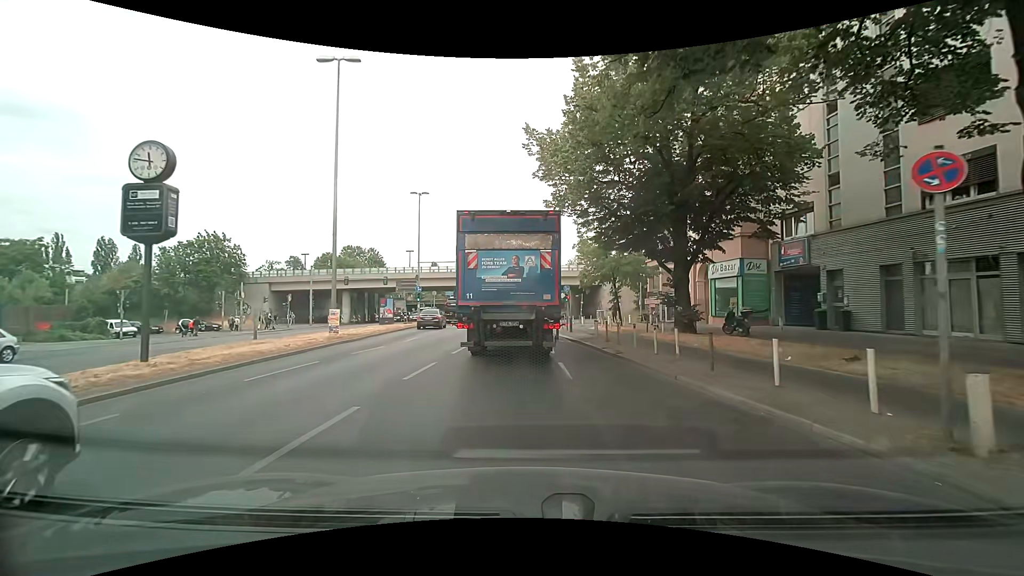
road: primary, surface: asphalt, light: Day
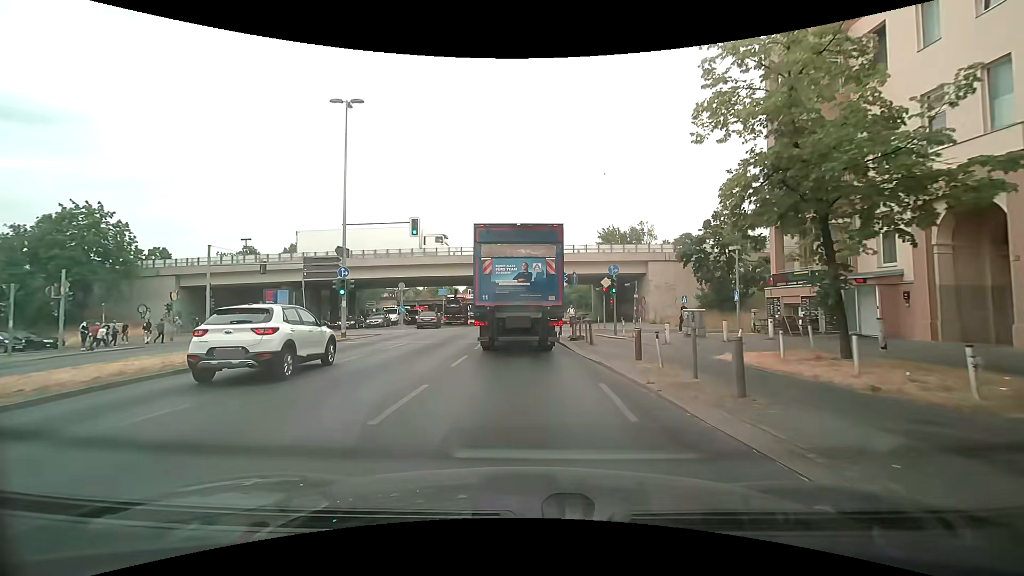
(+0.1, +22.0) m; +1°
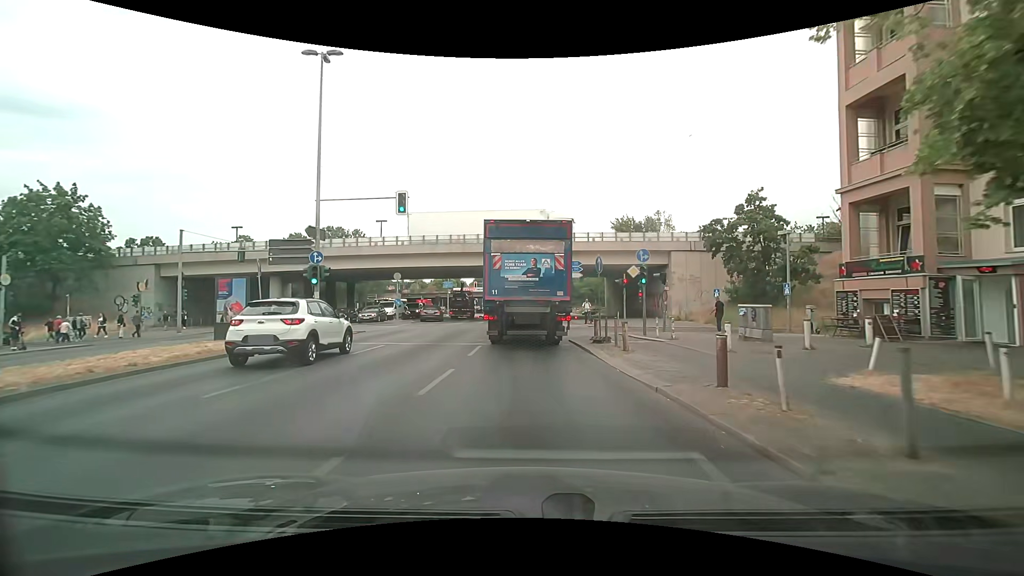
(-0.2, +4.6) m; -2°
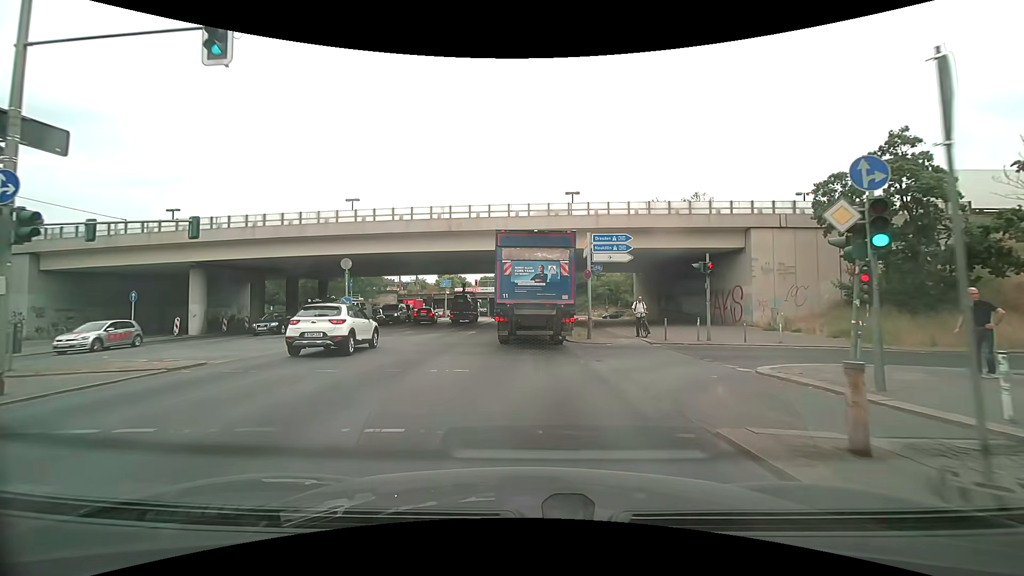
(-0.1, +13.7) m; -1°
